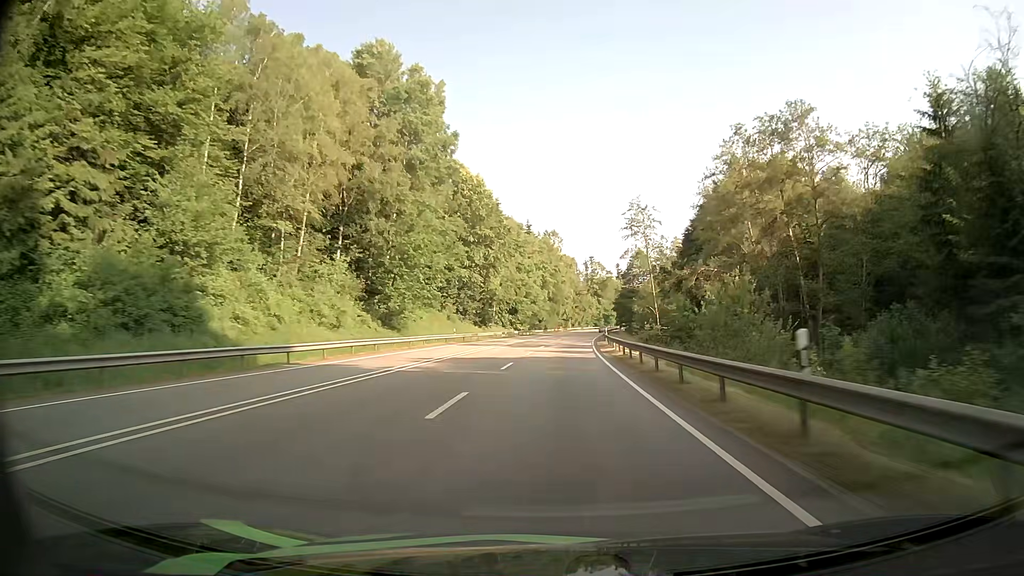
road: primary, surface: asphalt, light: Day
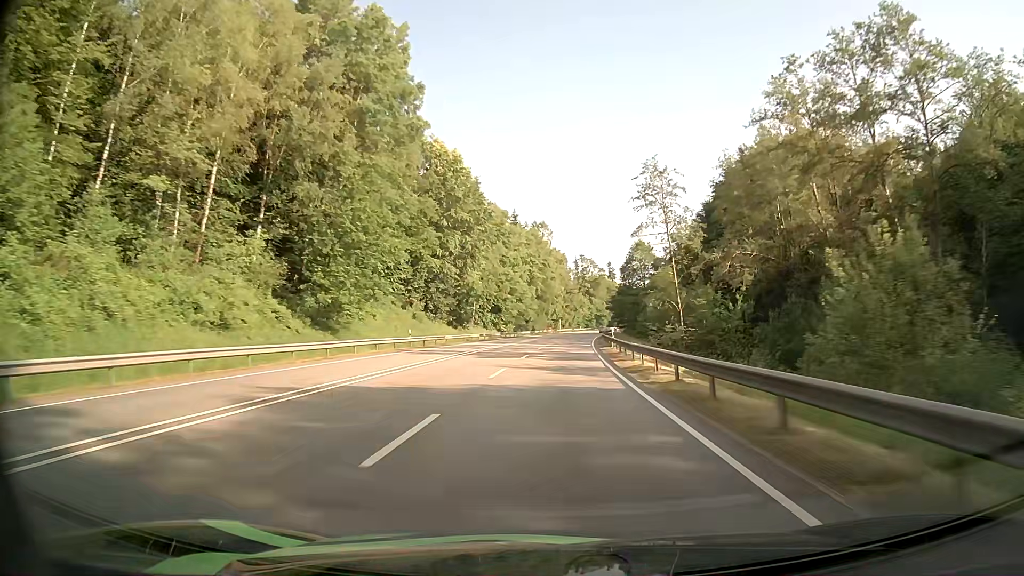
(+0.1, +15.6) m; +1°
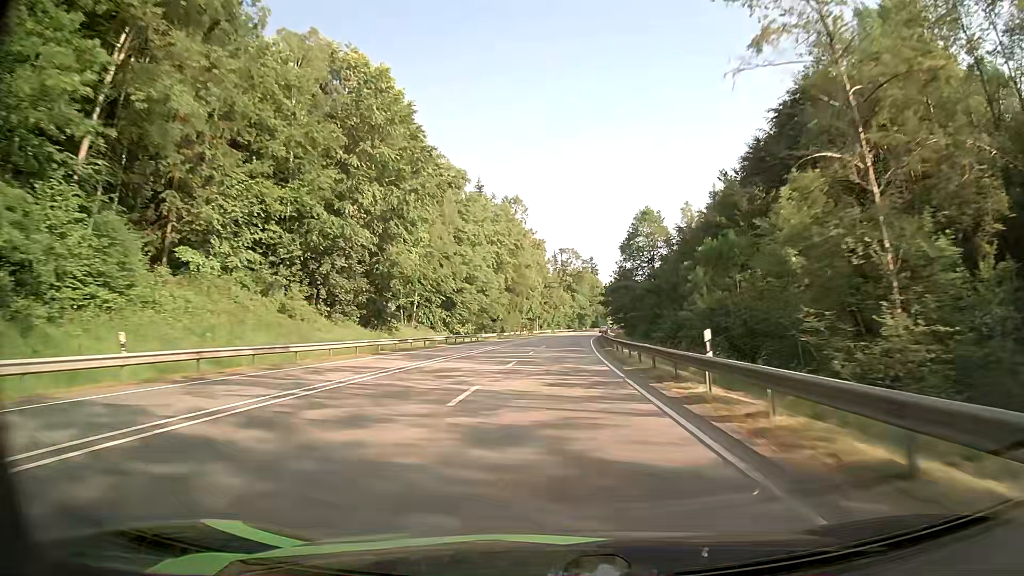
(+0.6, +31.3) m; +2°
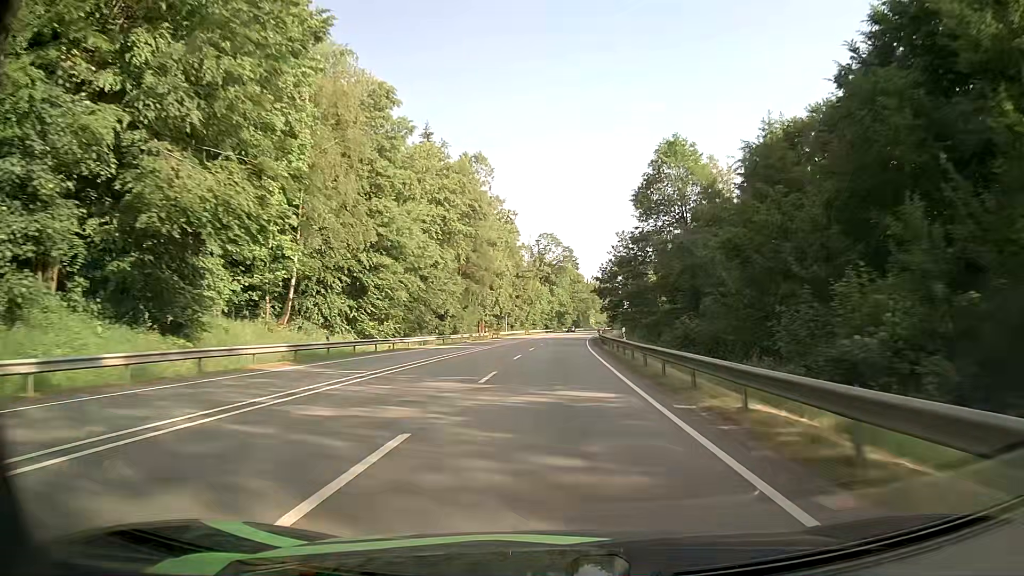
(+0.4, +31.5) m; +2°
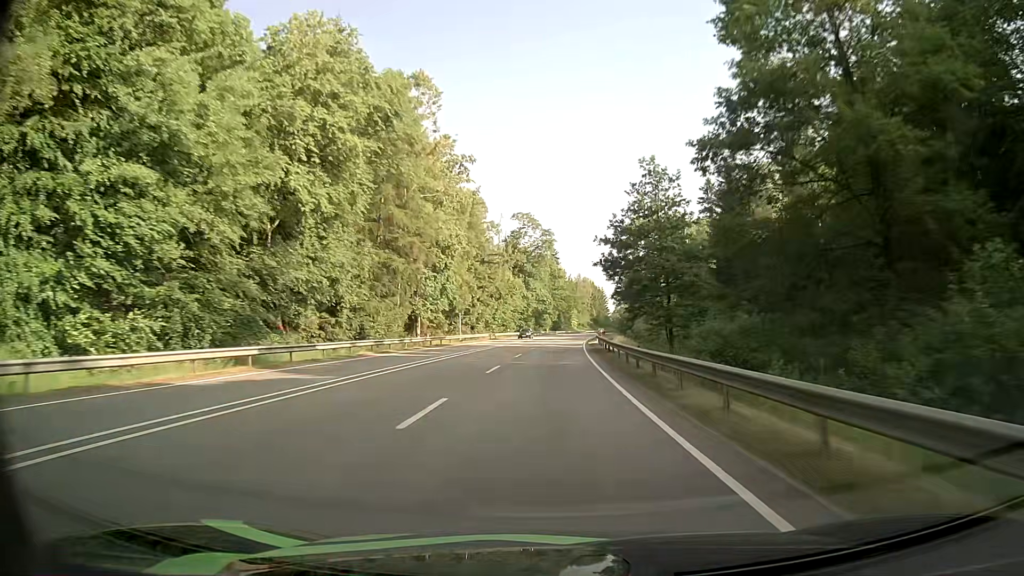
(+0.4, +31.8) m; +2°
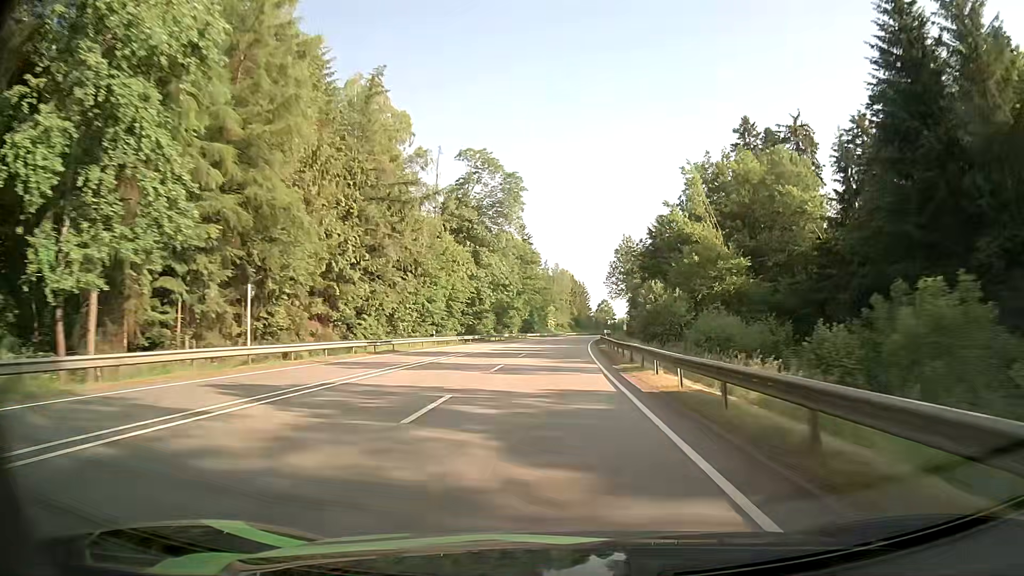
(+1.0, +48.2) m; +3°
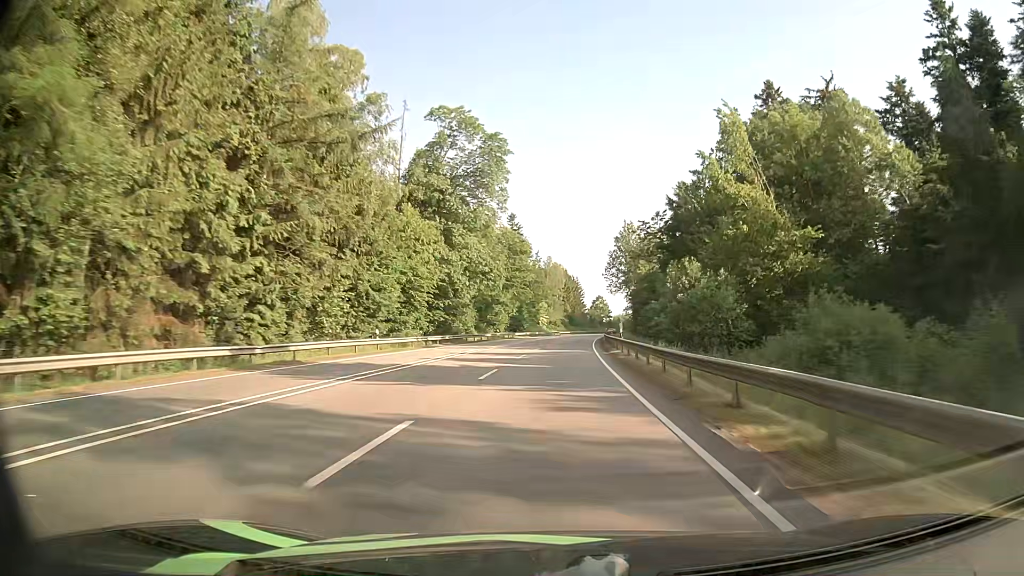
(-0.1, +16.2) m; 0°
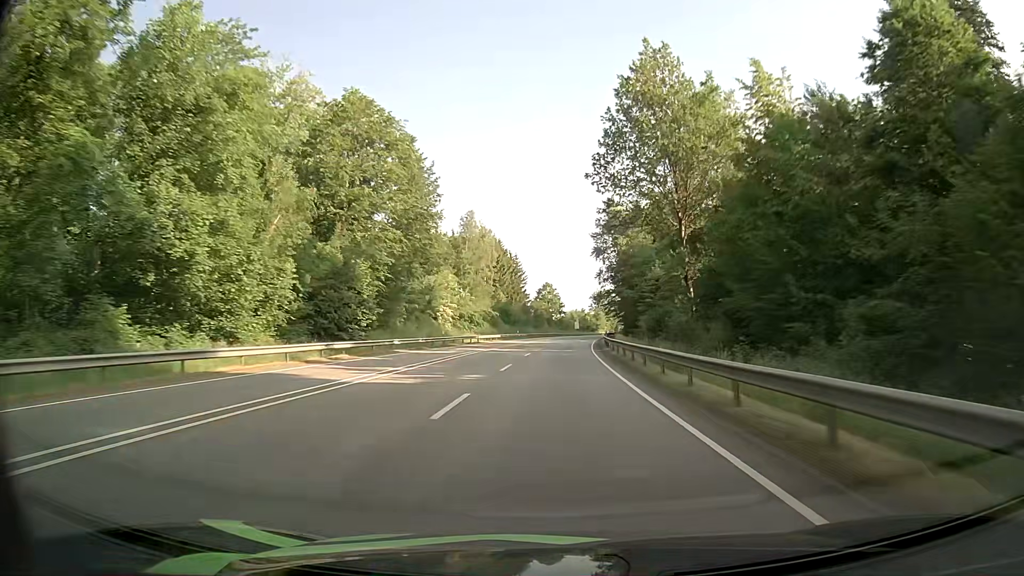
(+3.6, +80.3) m; +5°
(0, +10) (0, +20) (0, +30) (+1, +40) (+1, +50) (+2, +60) (+2, +70) (+3, +80) (+4, +90) (+5, +100) m
